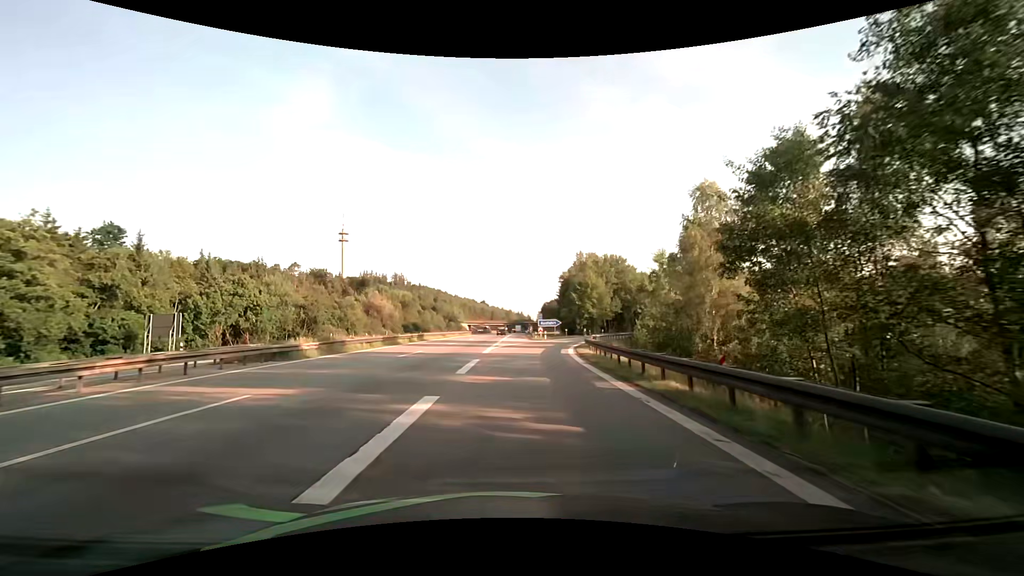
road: motorway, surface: asphalt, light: Day
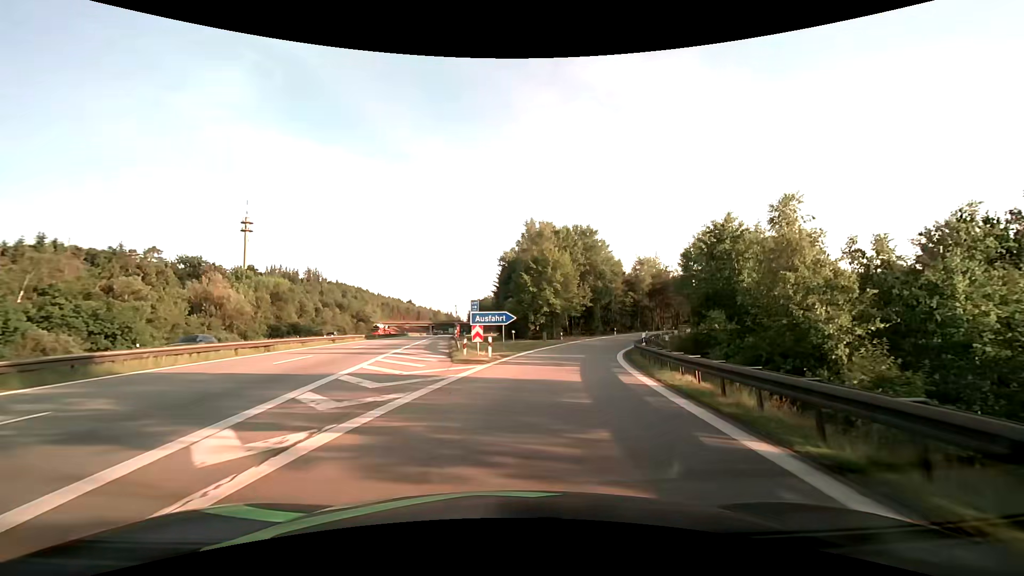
(+1.8, +37.8) m; +8°
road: motorway_link
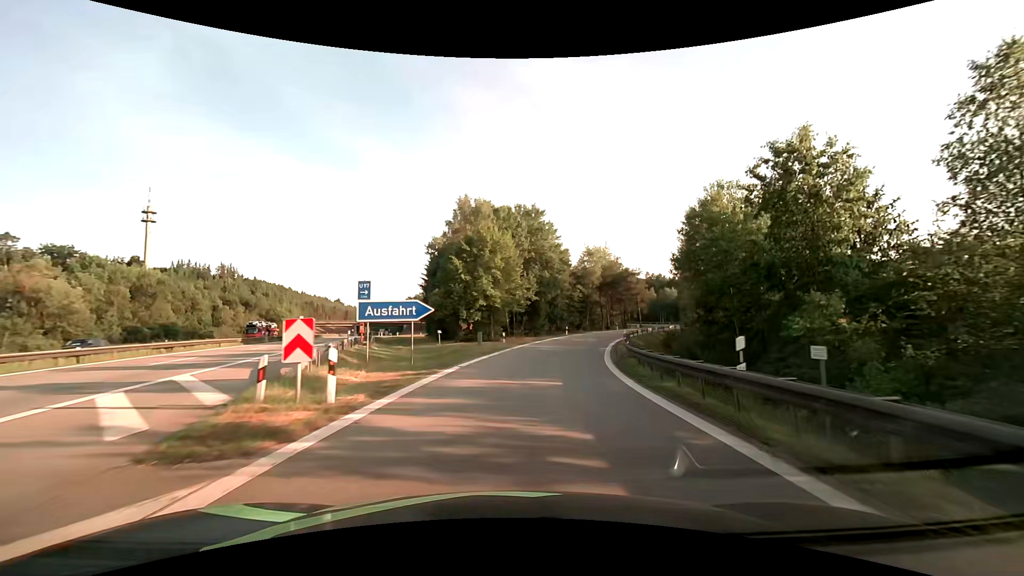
(+0.8, +14.4) m; +7°
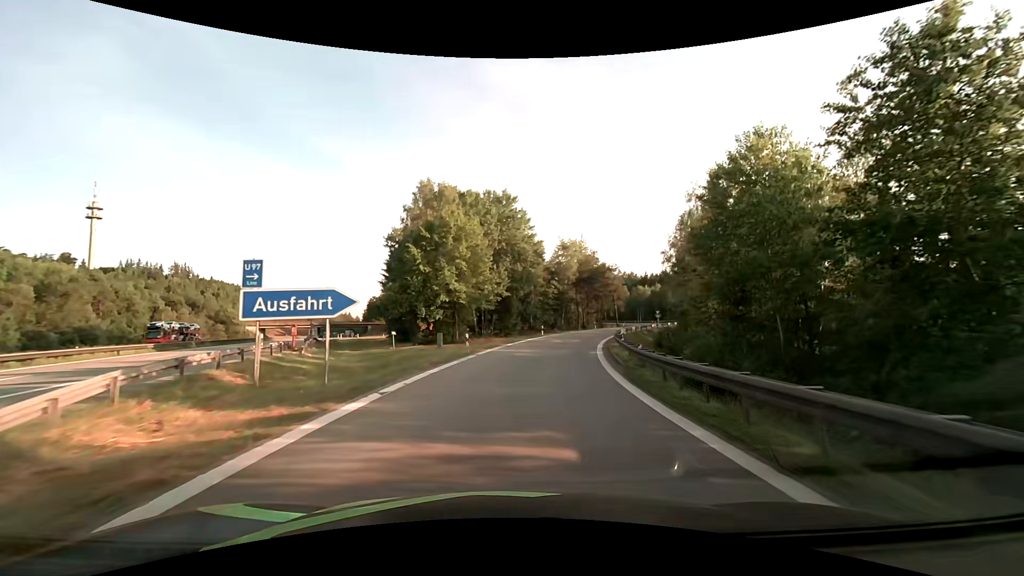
(+0.2, +7.3) m; +3°
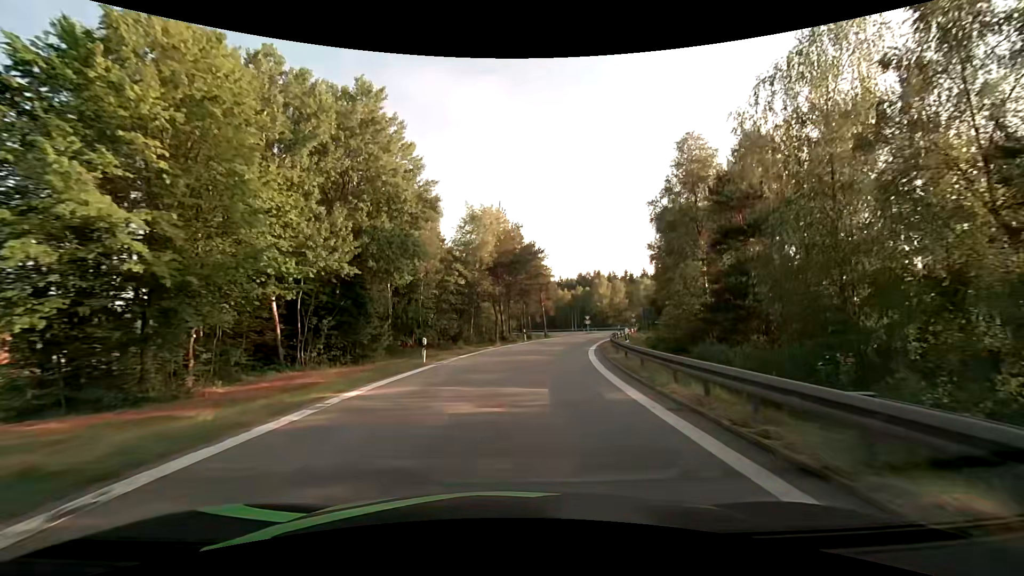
(+2.9, +29.6) m; +11°
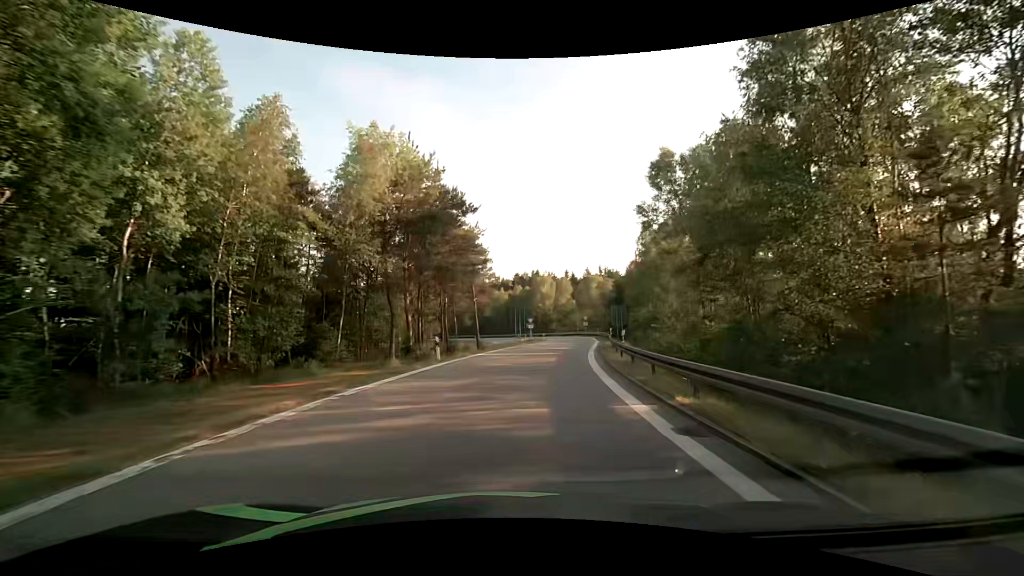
(+1.4, +22.0) m; +7°
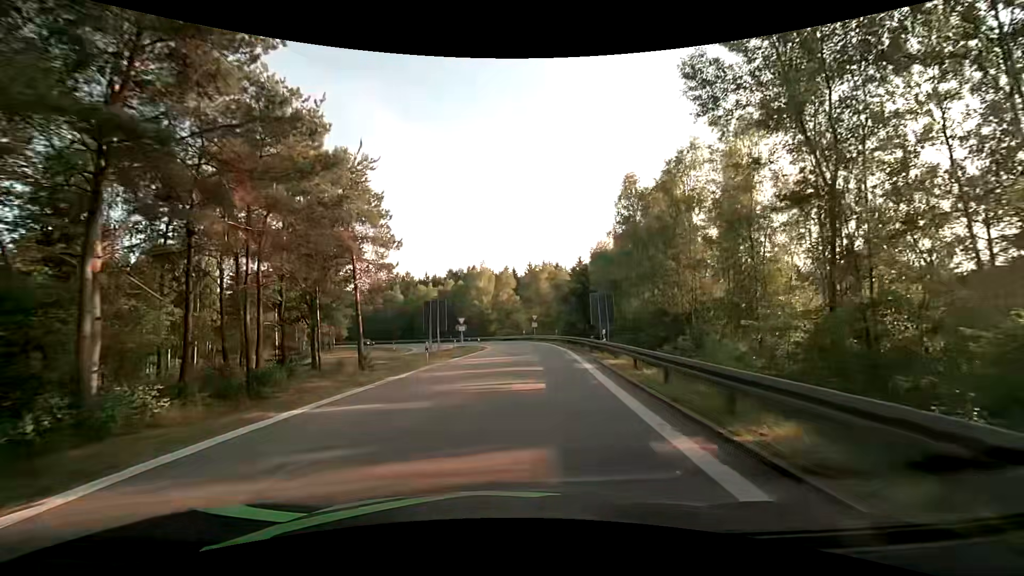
(+1.7, +22.1) m; +7°
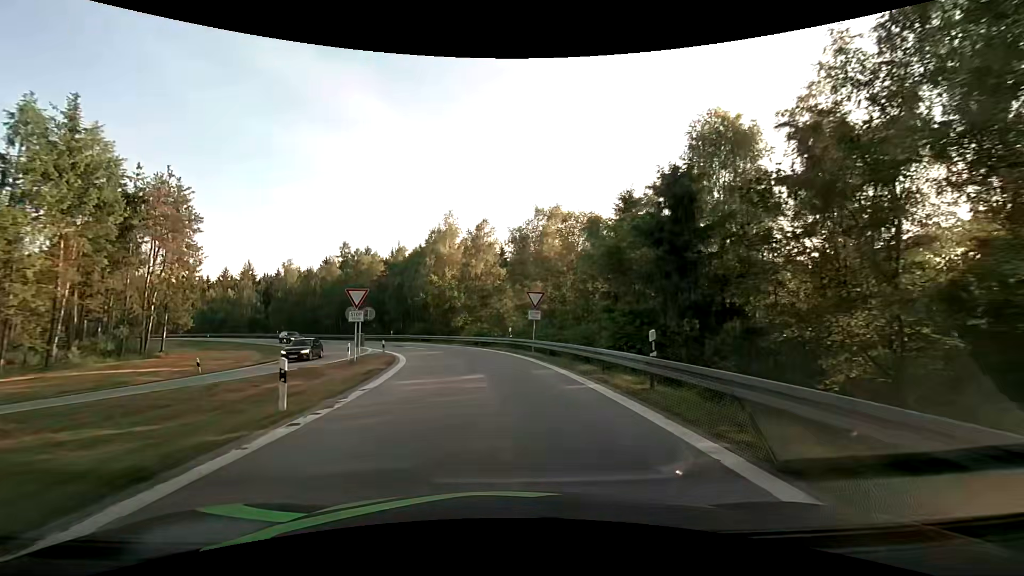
(+1.5, +37.3) m; +2°
(0, +10) (-1, +20) (-3, +30) (-5, +39) (-9, +49) (-14, +57) (-21, +65) (-28, +72) (-36, +78) (-44, +84) m
